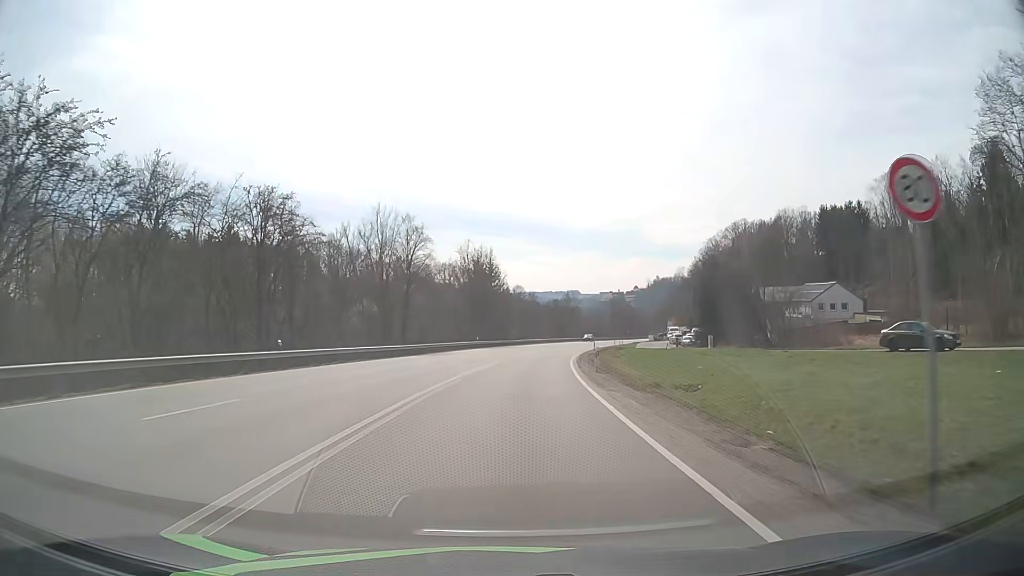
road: primary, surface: asphalt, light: Day
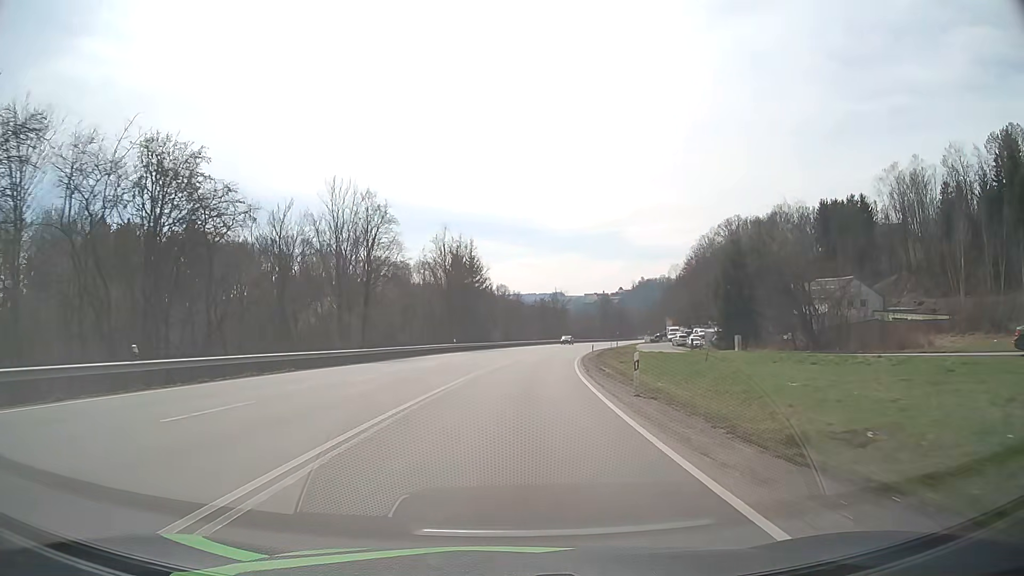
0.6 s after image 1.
(+0.2, +11.7) m; +1°
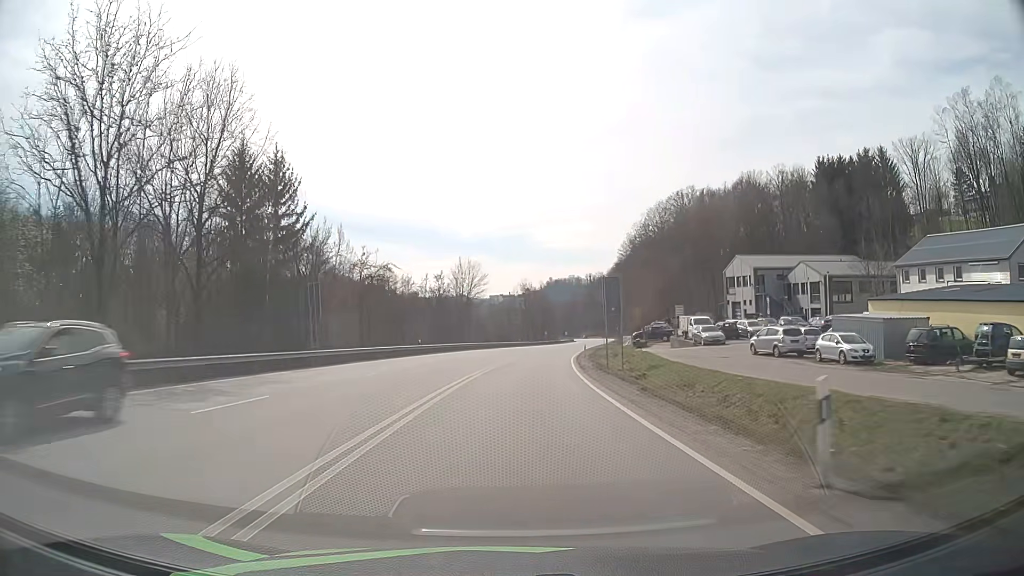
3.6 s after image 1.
(+4.0, +57.7) m; +8°
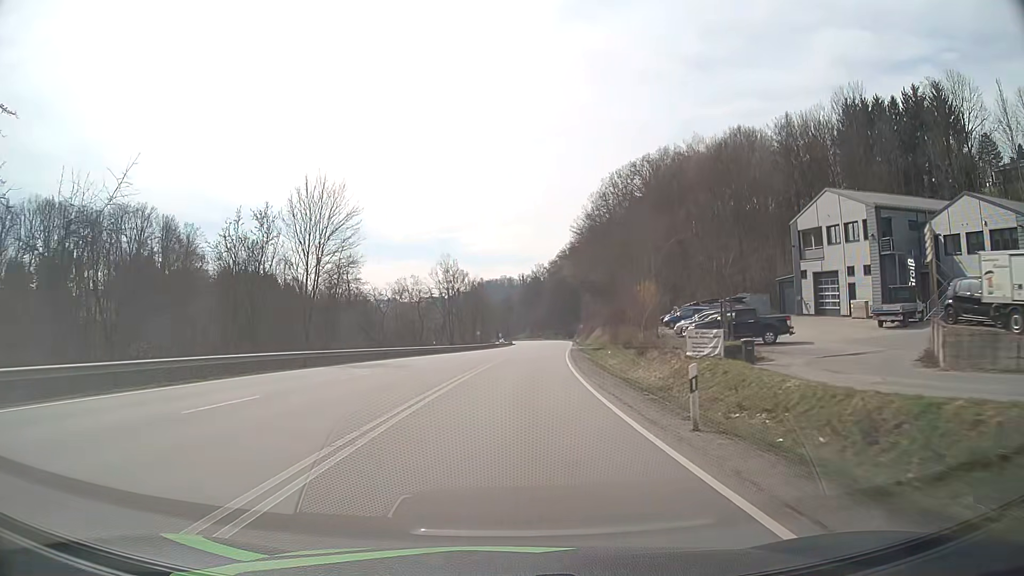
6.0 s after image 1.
(+2.4, +46.3) m; +6°
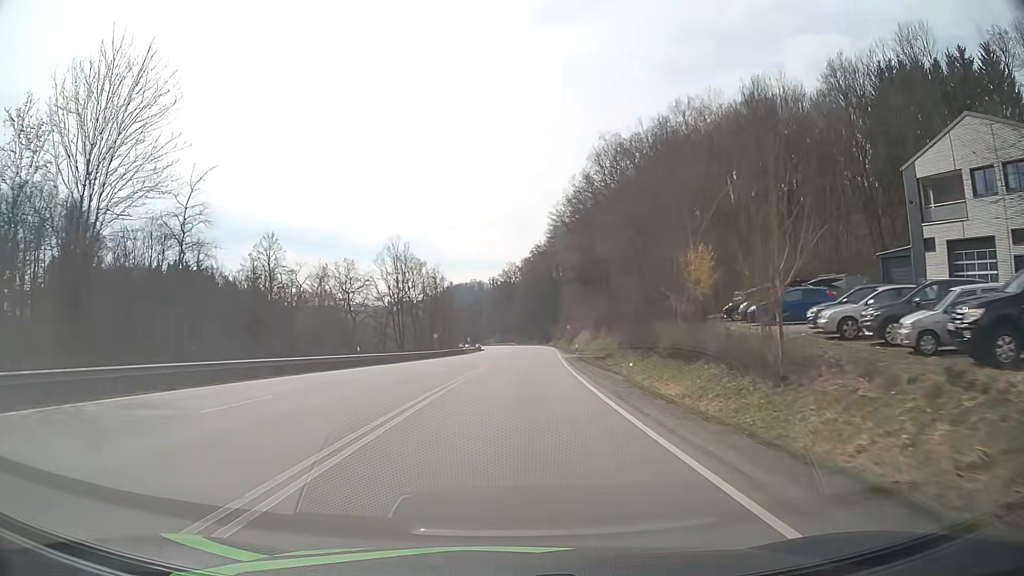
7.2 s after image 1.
(+0.5, +23.0) m; +2°
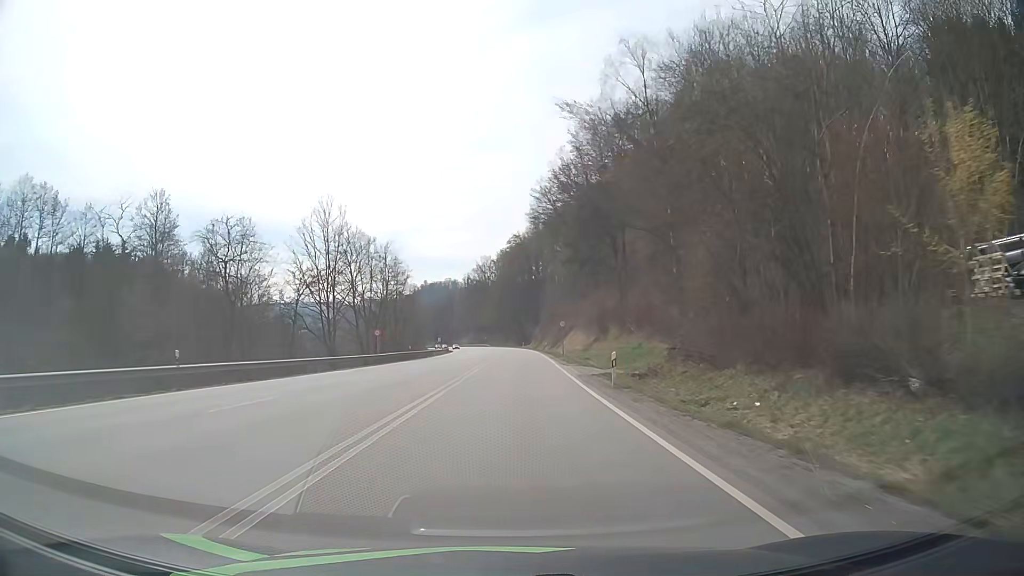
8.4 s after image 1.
(+0.4, +22.7) m; +2°
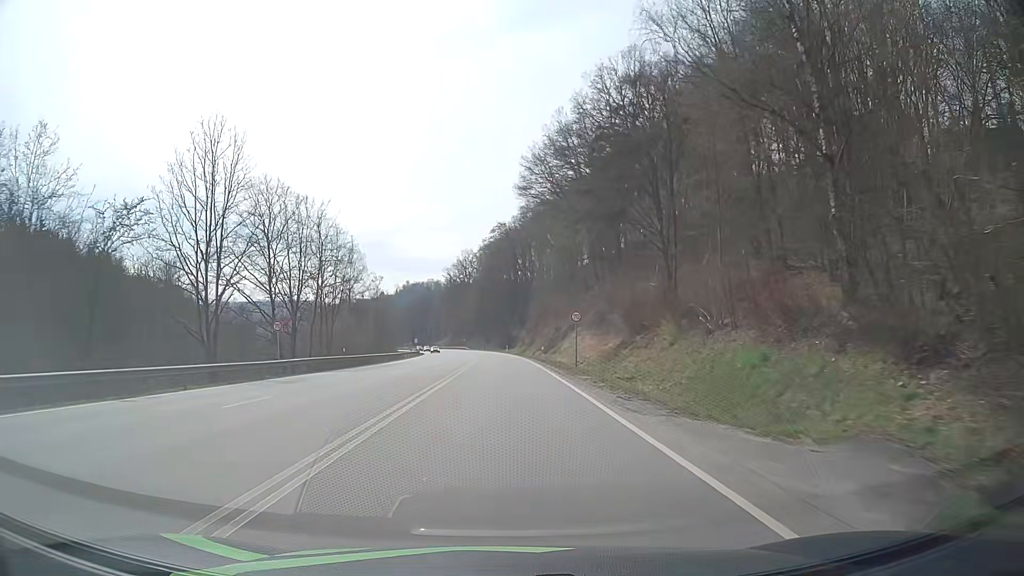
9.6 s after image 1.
(+0.3, +22.6) m; +1°
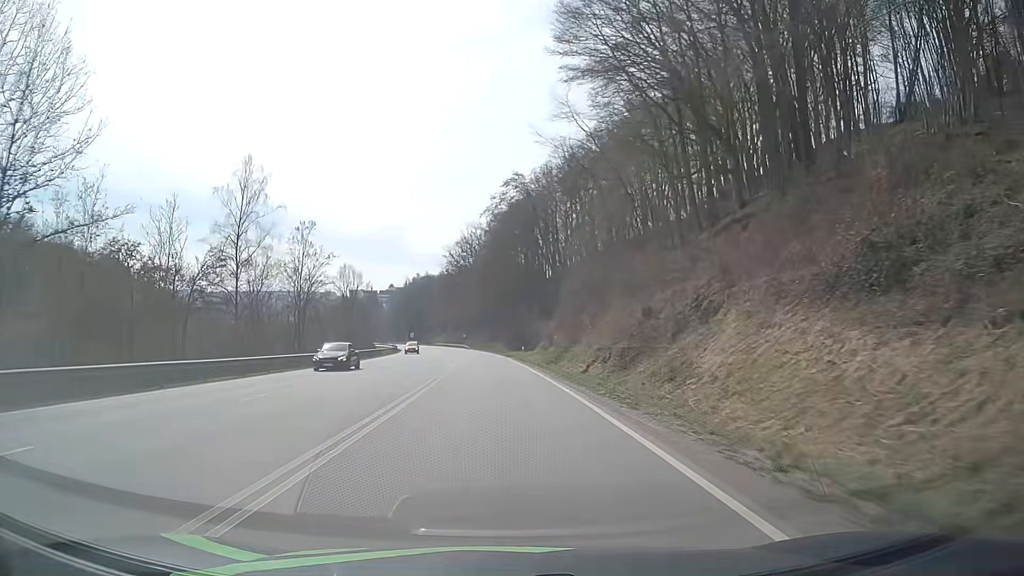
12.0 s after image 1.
(-0.2, +46.0) m; -1°
(0, +10) (0, +20) (0, +30) (-1, +40) (-1, +50) (-2, +60) (-3, +70) (-3, +80) (-4, +90) (-5, +100) m
